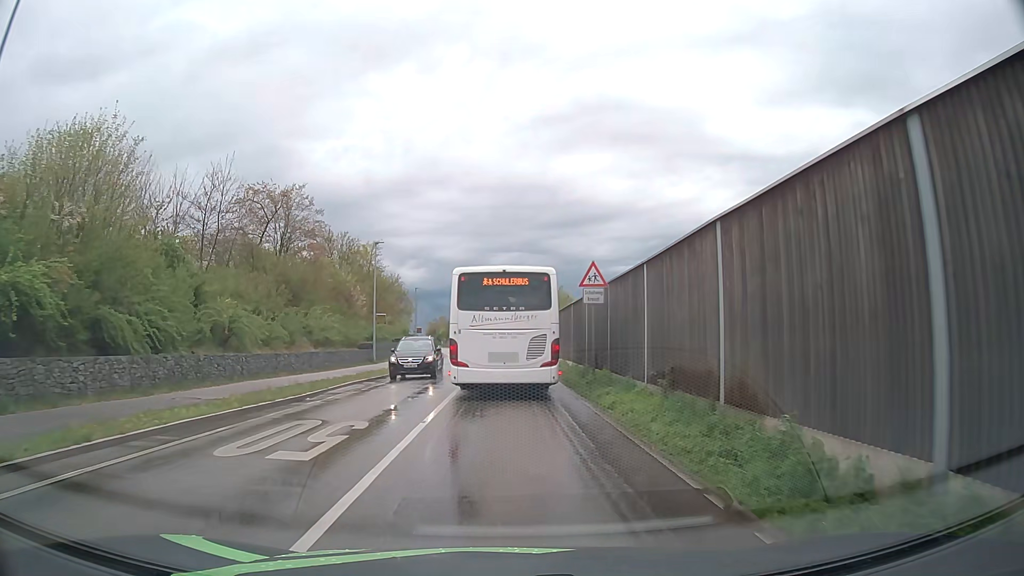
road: secondary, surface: asphalt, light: Day
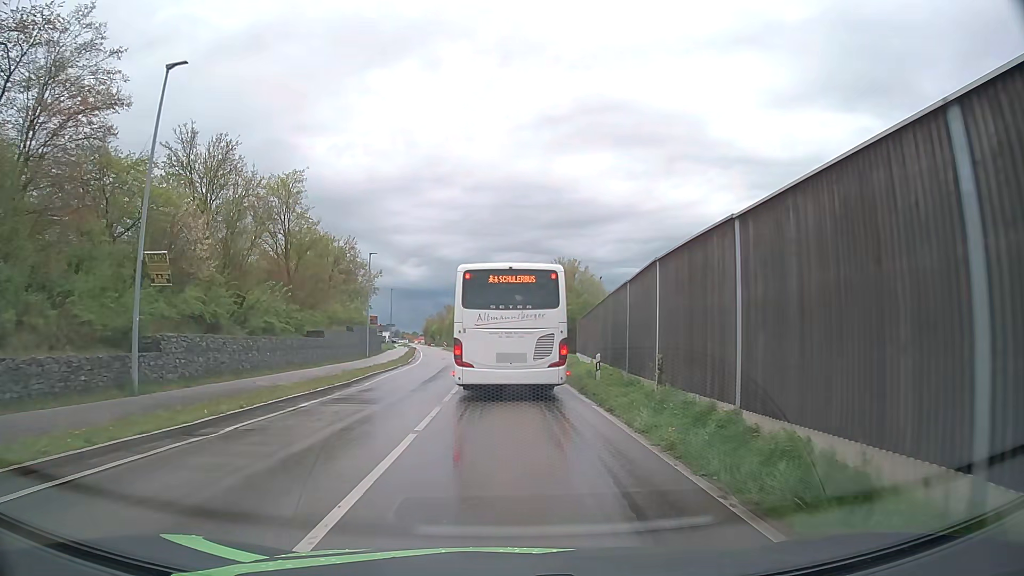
(-0.2, +30.5) m; 0°
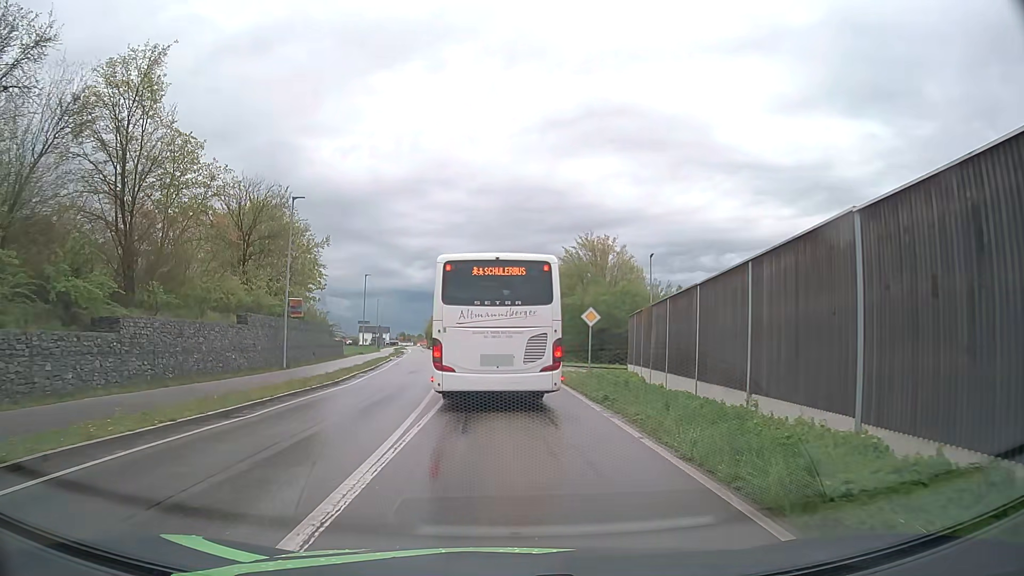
(-0.1, +21.1) m; -1°
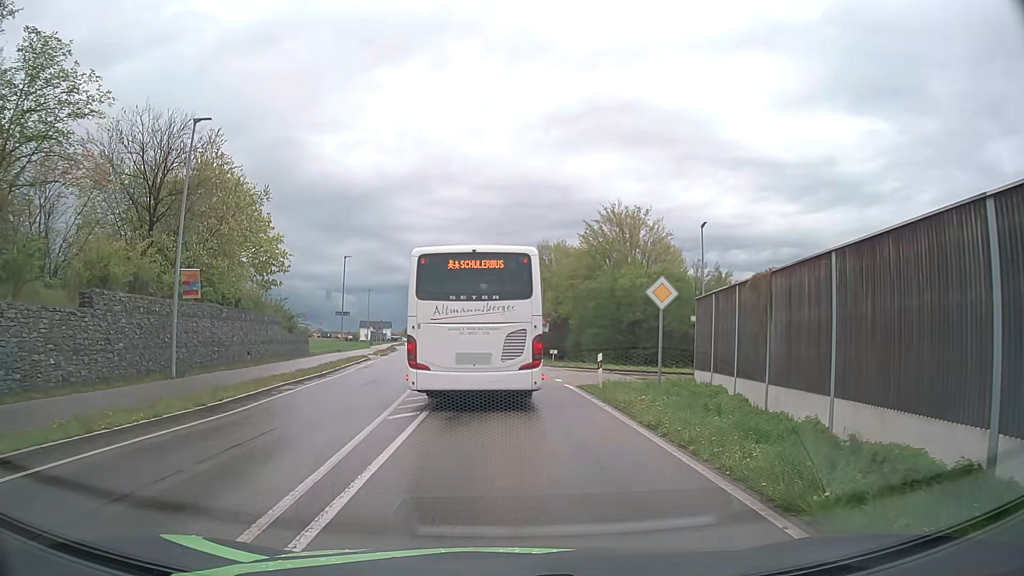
(0.0, +11.5) m; 0°
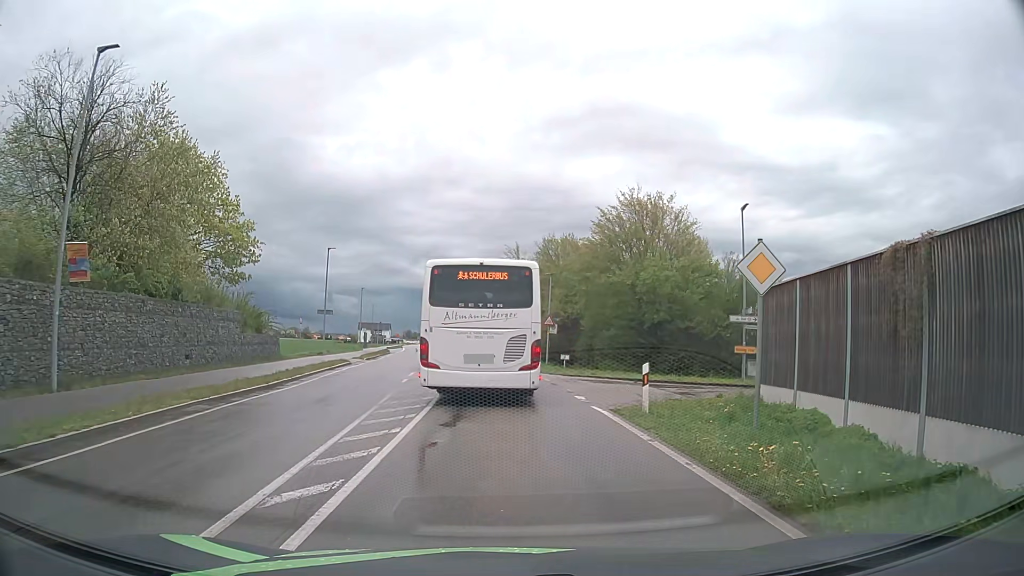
(0.0, +6.3) m; -1°
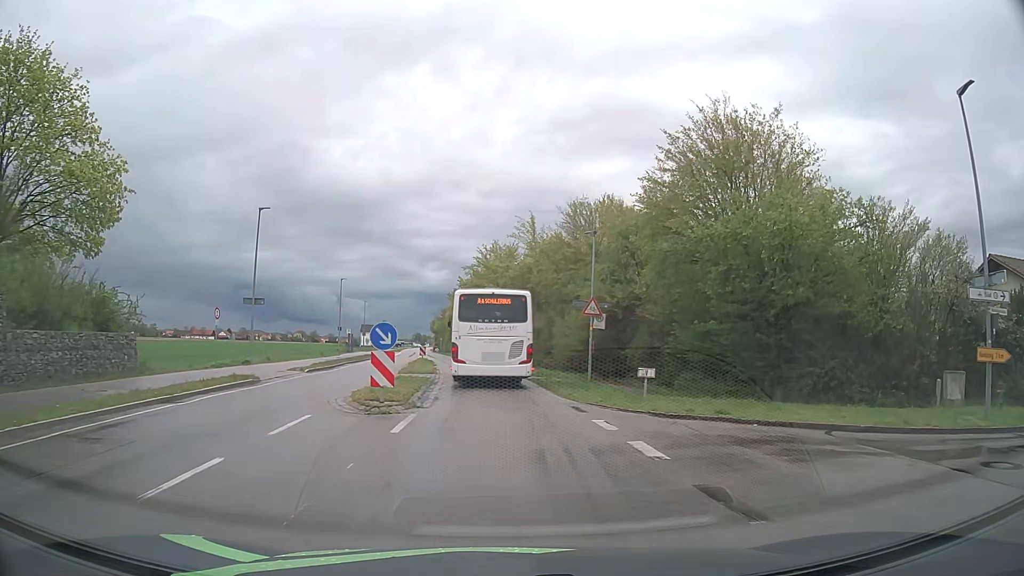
(+0.1, +17.3) m; -1°
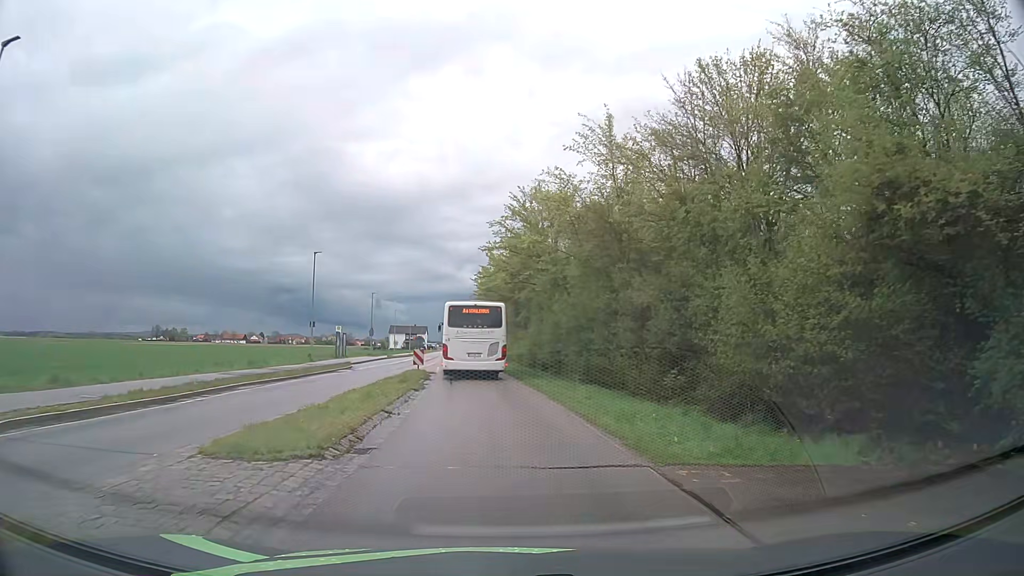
(-0.3, +23.8) m; -2°
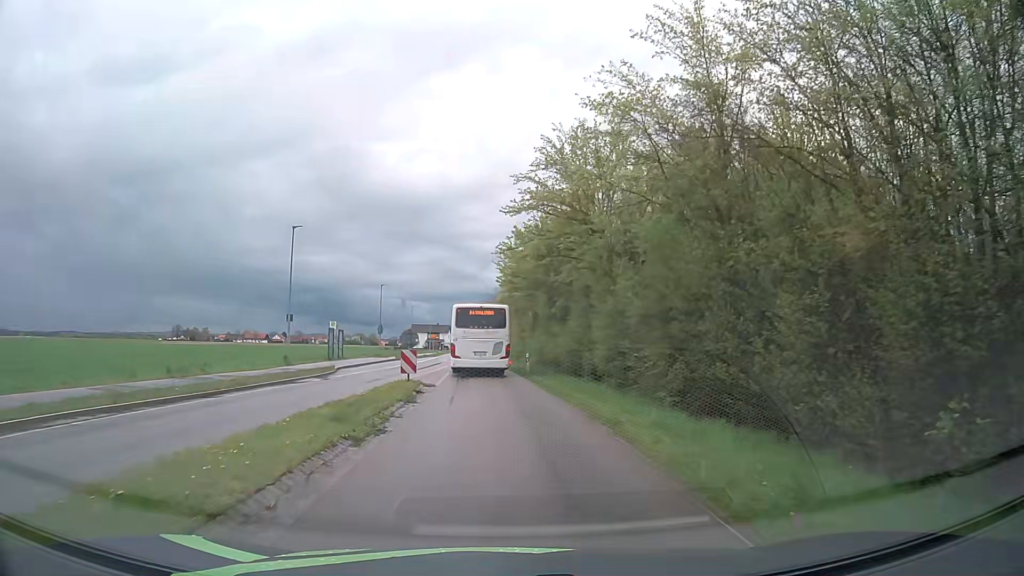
(-0.2, +11.3) m; -2°
